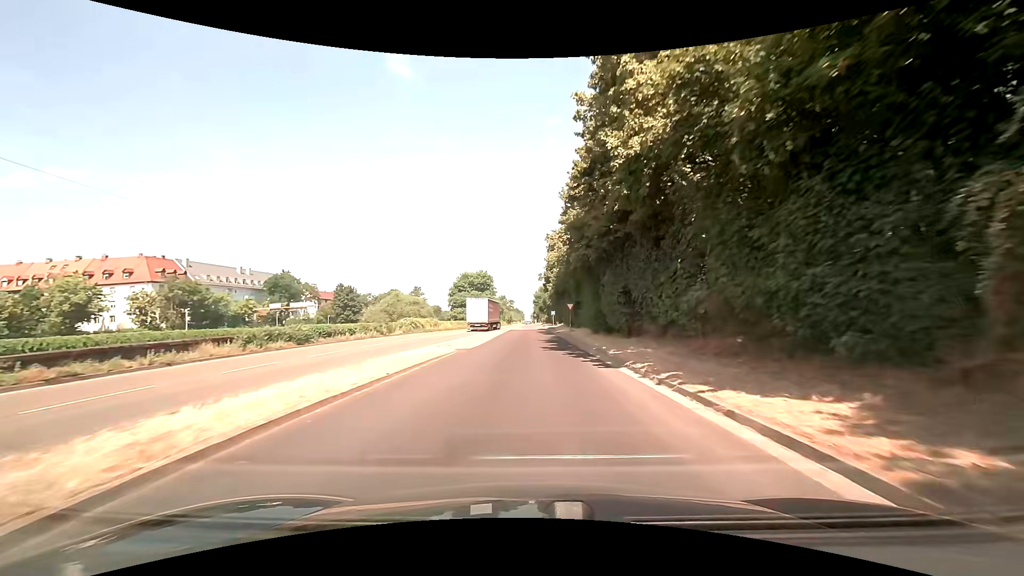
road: trunk_link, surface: asphalt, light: Day
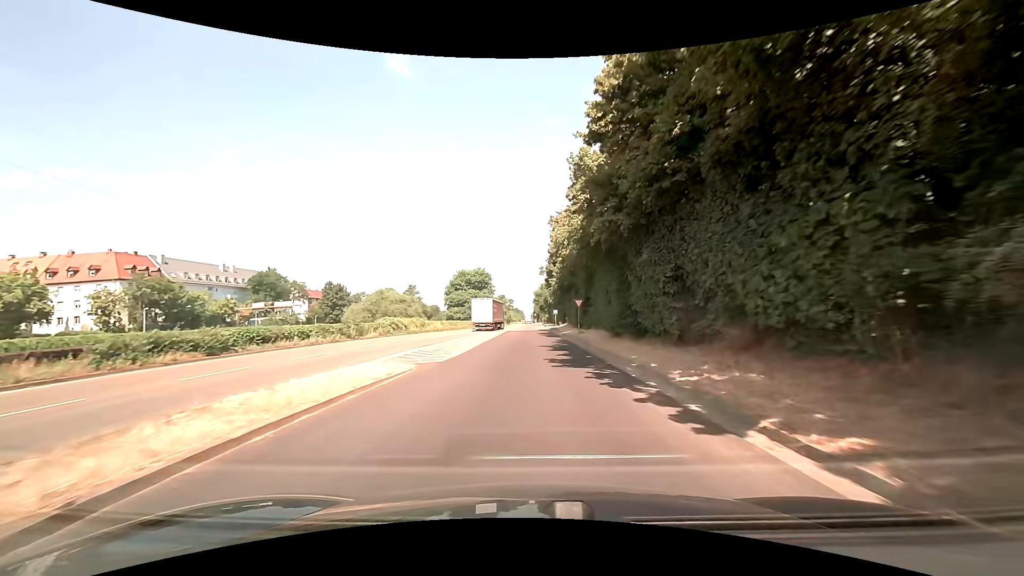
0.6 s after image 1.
(0.0, +8.2) m; 0°
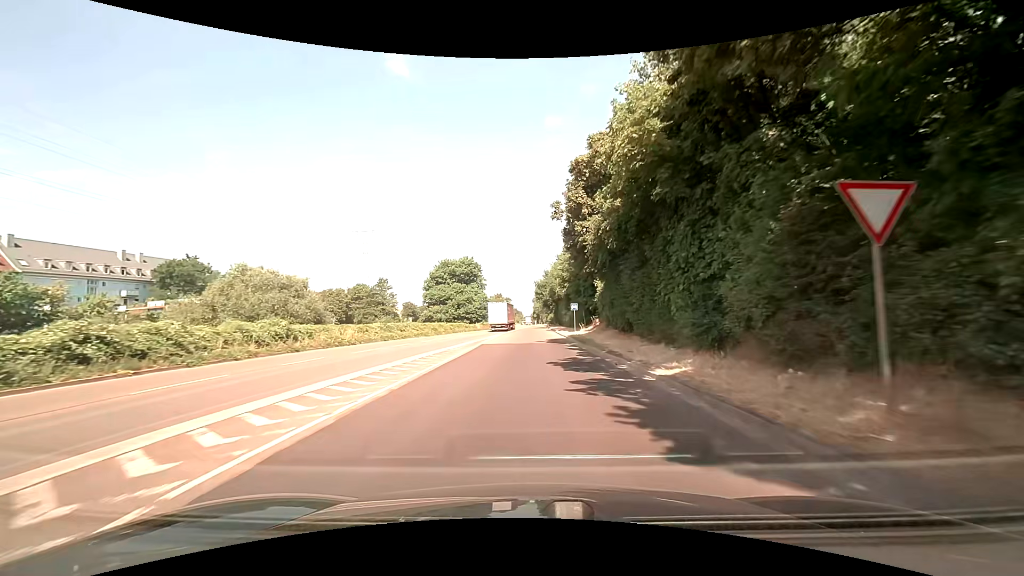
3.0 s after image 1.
(-0.2, +33.7) m; 0°
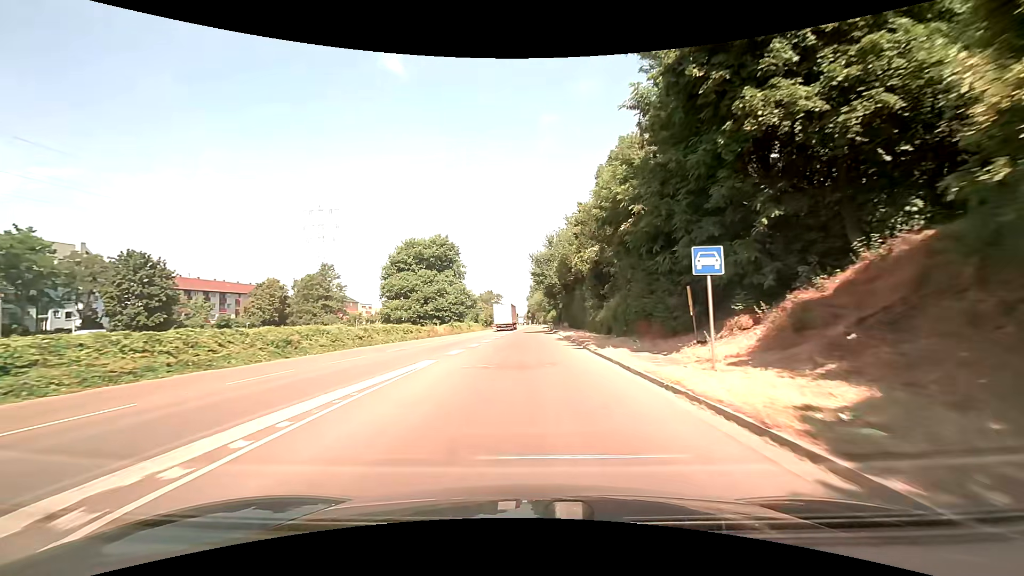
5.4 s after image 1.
(+0.1, +35.1) m; 0°
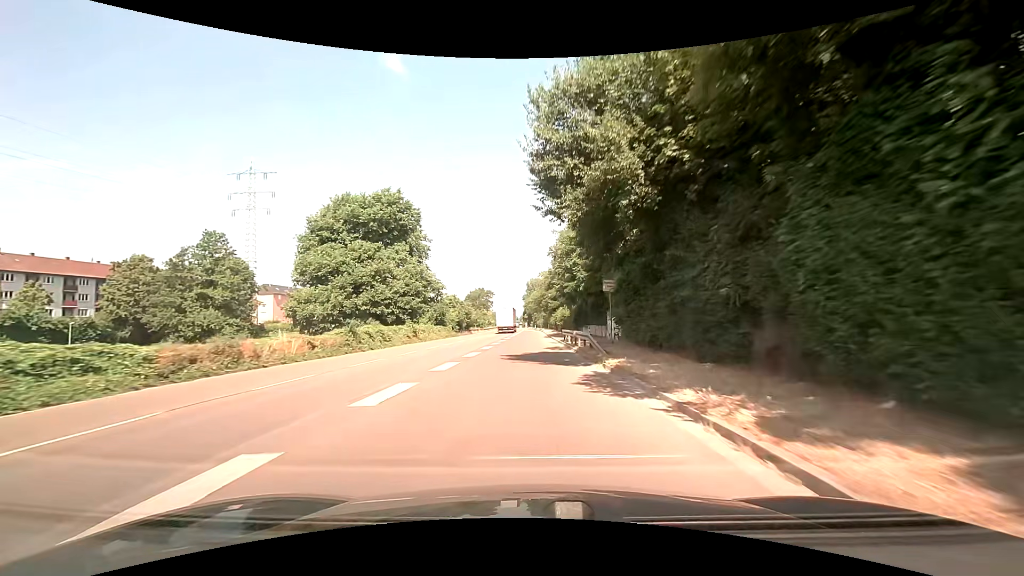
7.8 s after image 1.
(+0.3, +36.8) m; 0°
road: trunk
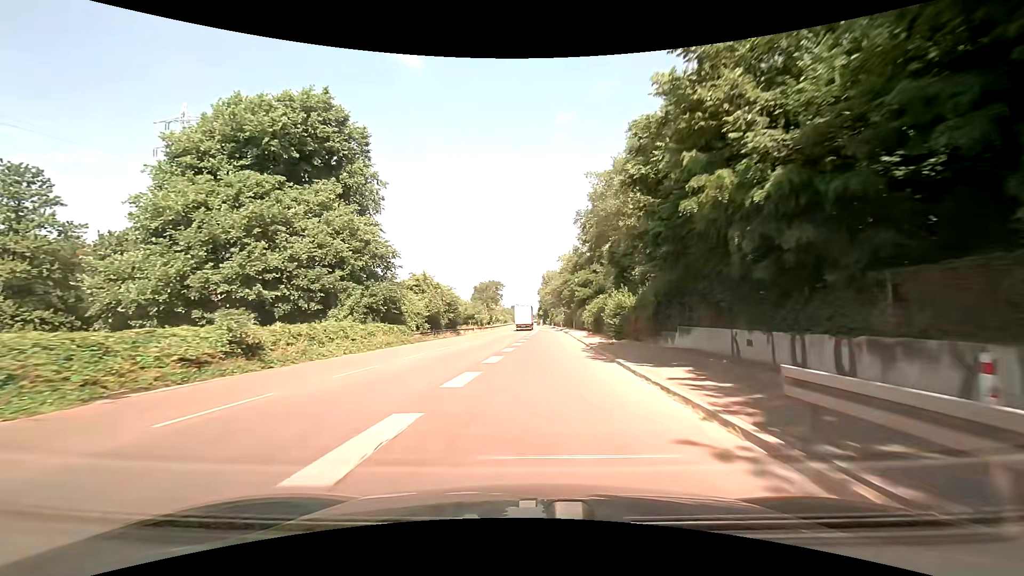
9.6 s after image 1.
(-0.1, +28.8) m; -1°
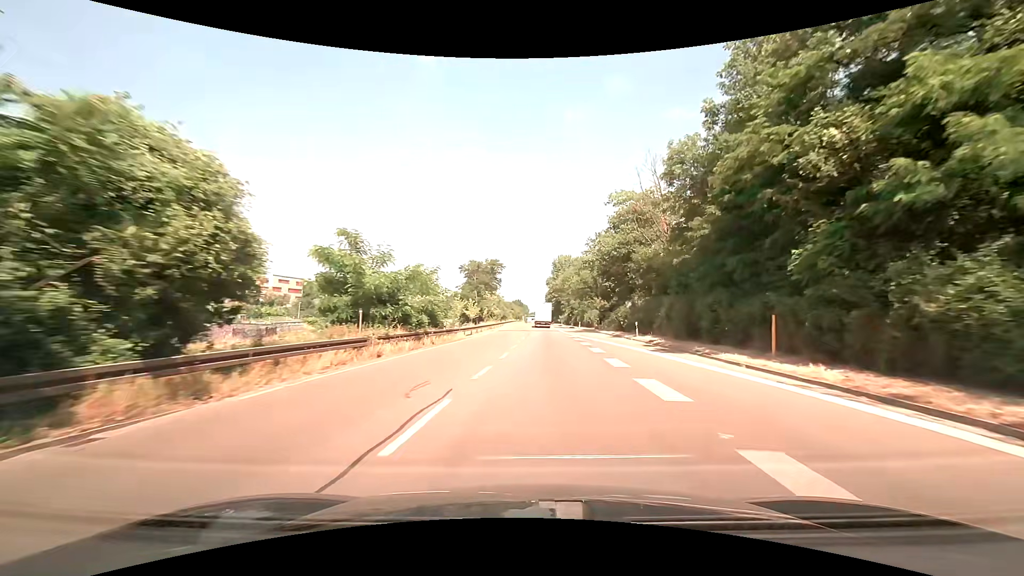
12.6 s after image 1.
(-2.4, +50.7) m; -1°
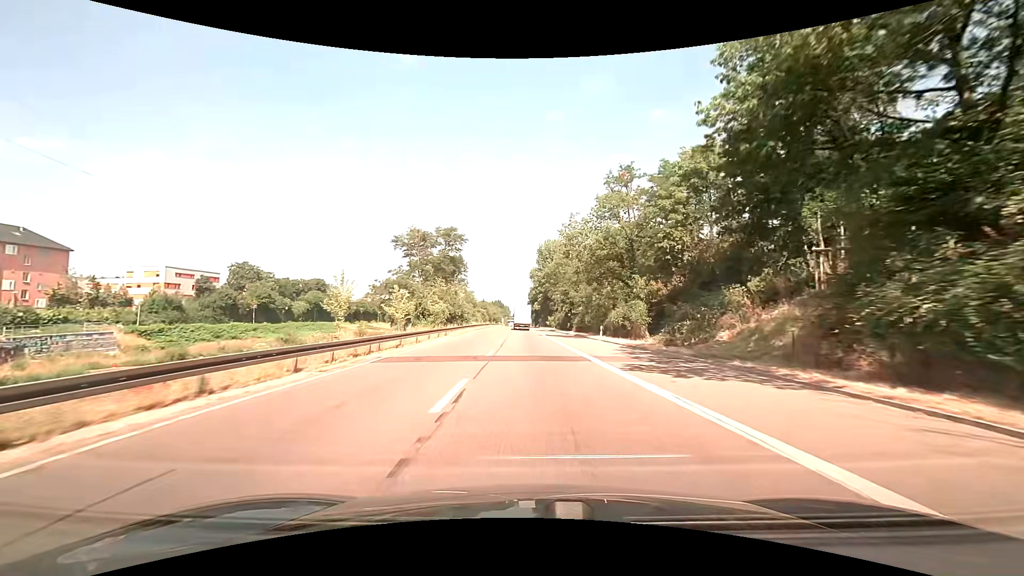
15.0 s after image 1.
(+1.1, +42.1) m; +2°
(0, +10) (0, +20) (0, +30) (0, +40) (0, +50) (0, +60) (-1, +70) (-1, +80) (-1, +90) (-1, +100) m
